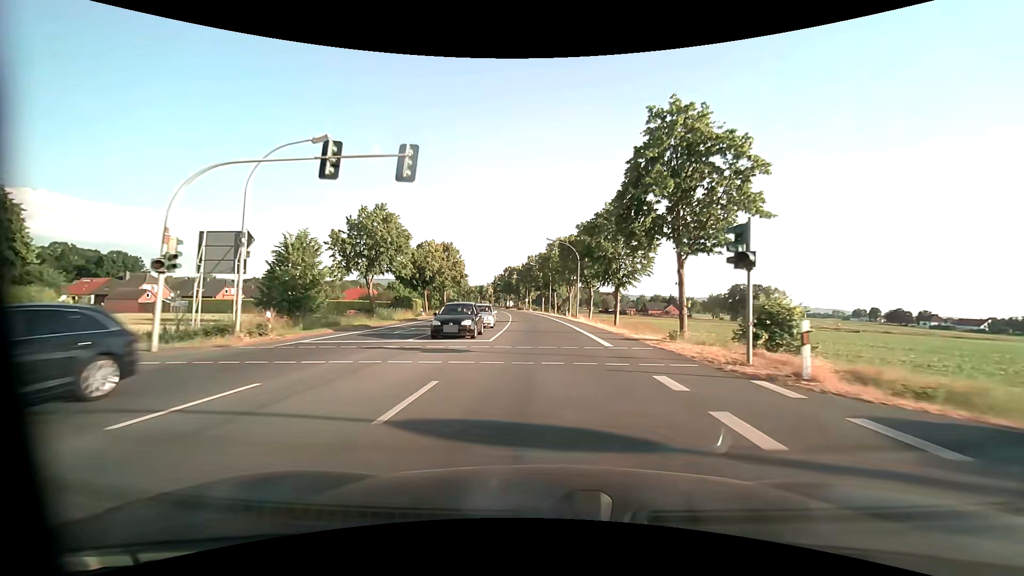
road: primary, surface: asphalt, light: Day
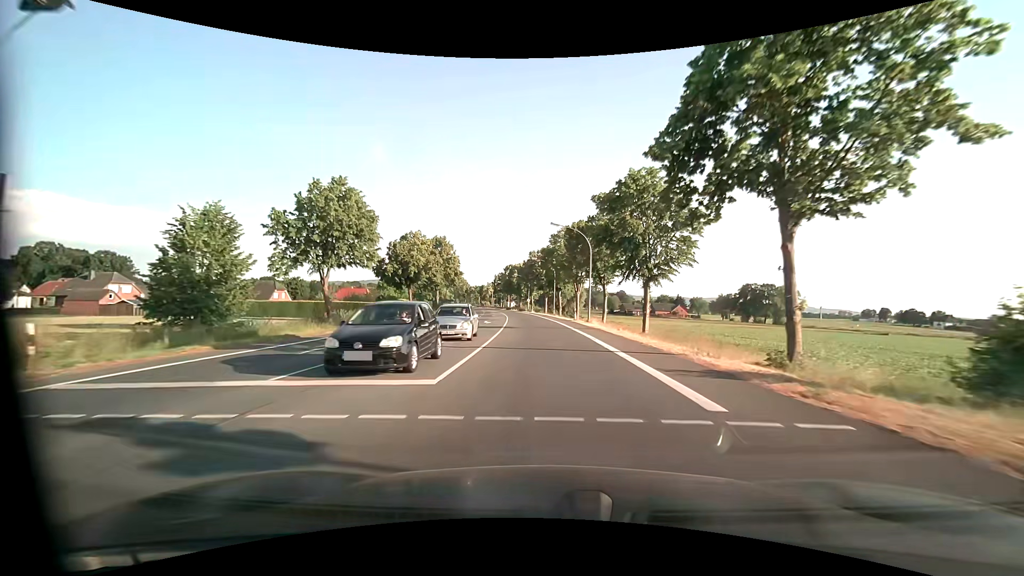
(0.0, +9.7) m; 0°
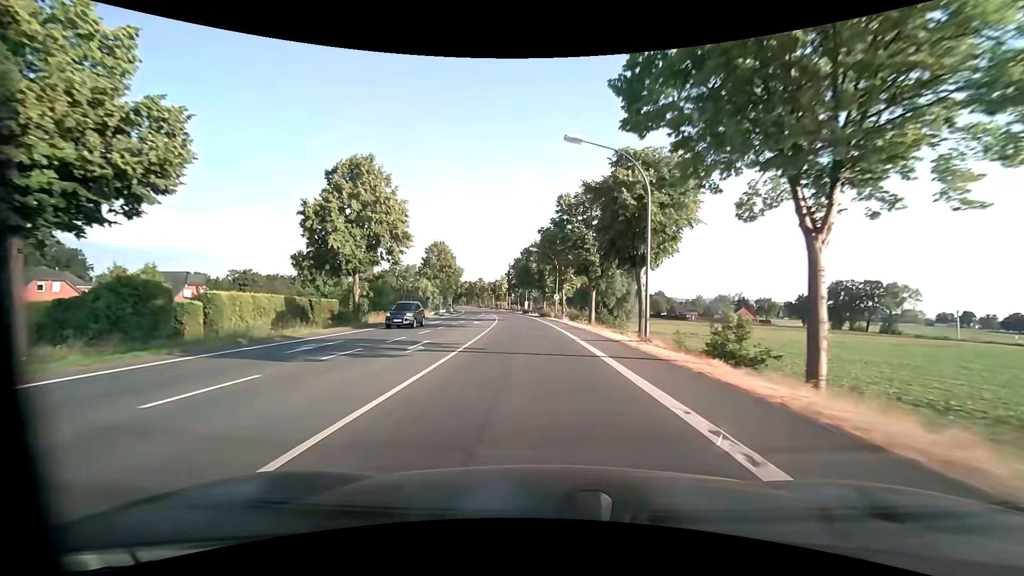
(-1.4, +49.8) m; -3°
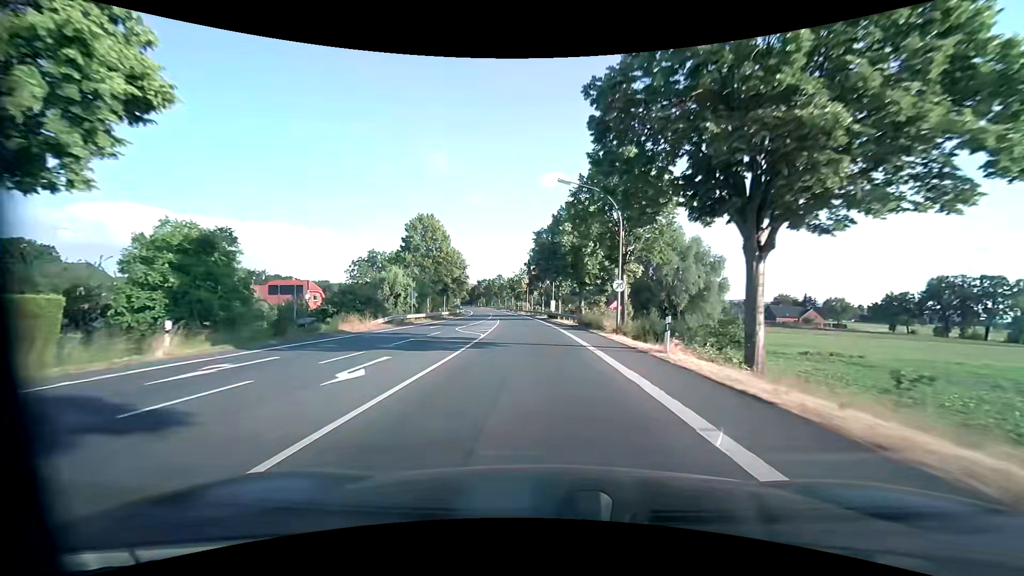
(-0.9, +31.4) m; -3°
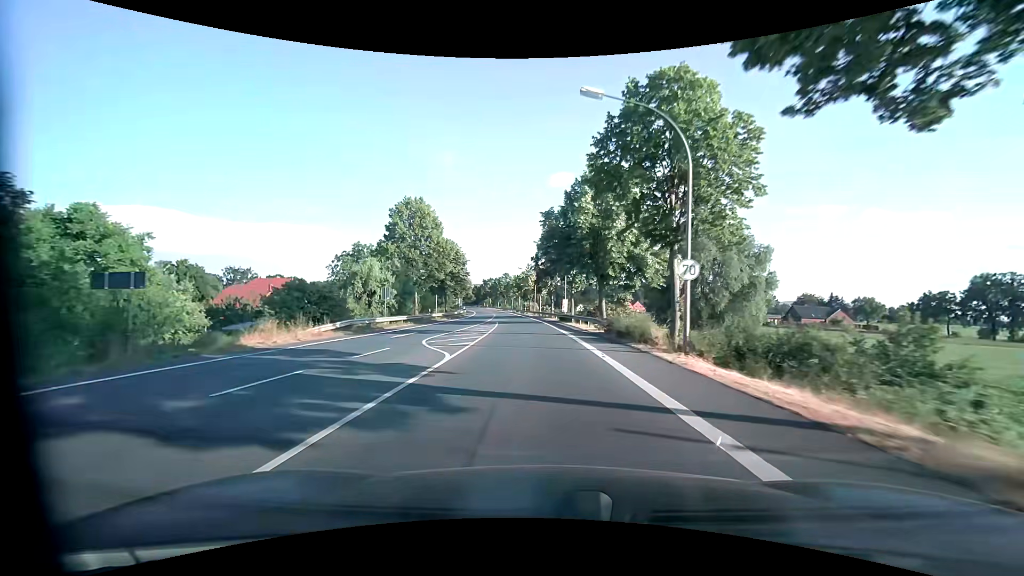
(-0.1, +10.8) m; -1°
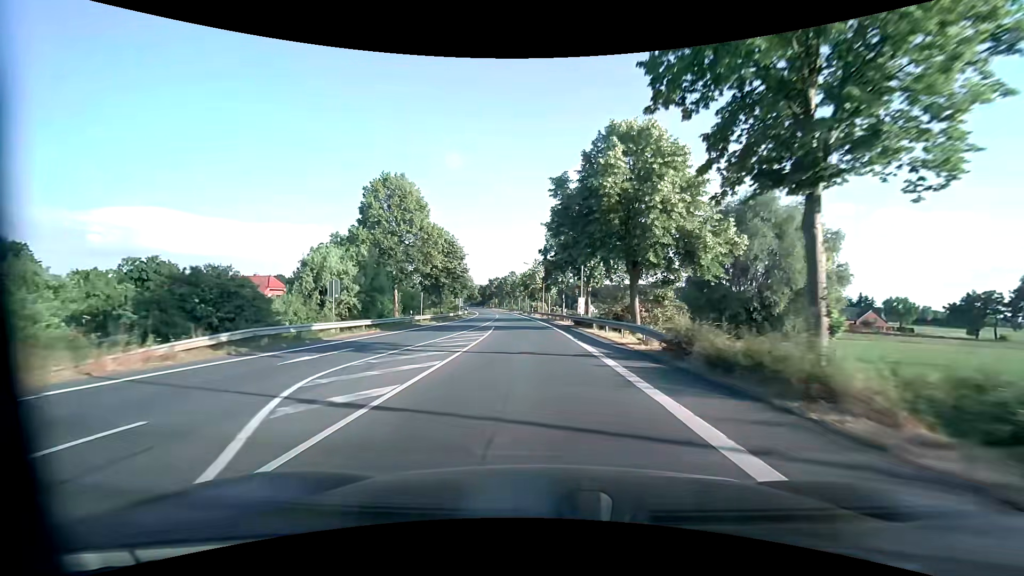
(-0.1, +10.9) m; -1°
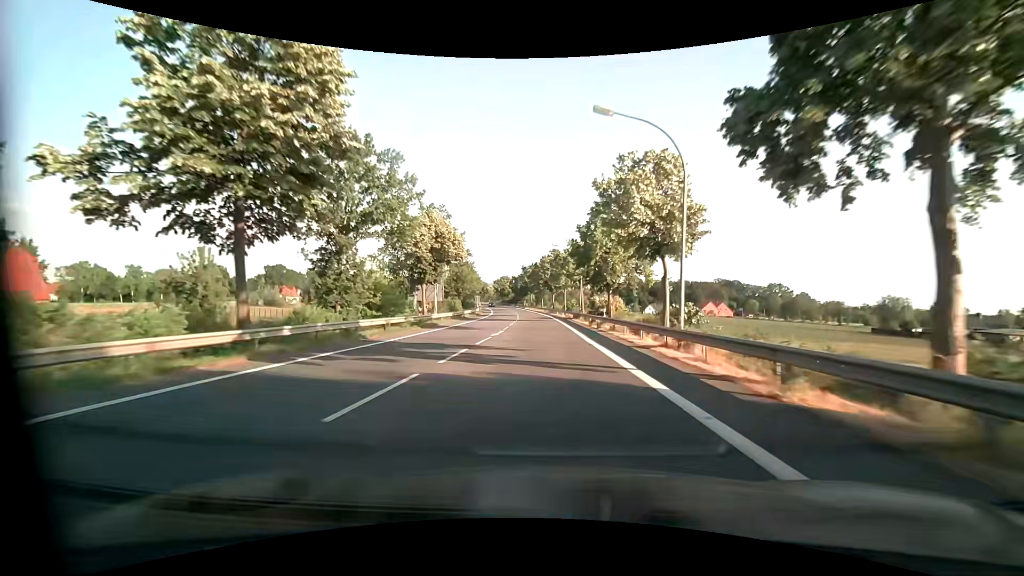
(-3.3, +57.3) m; -5°
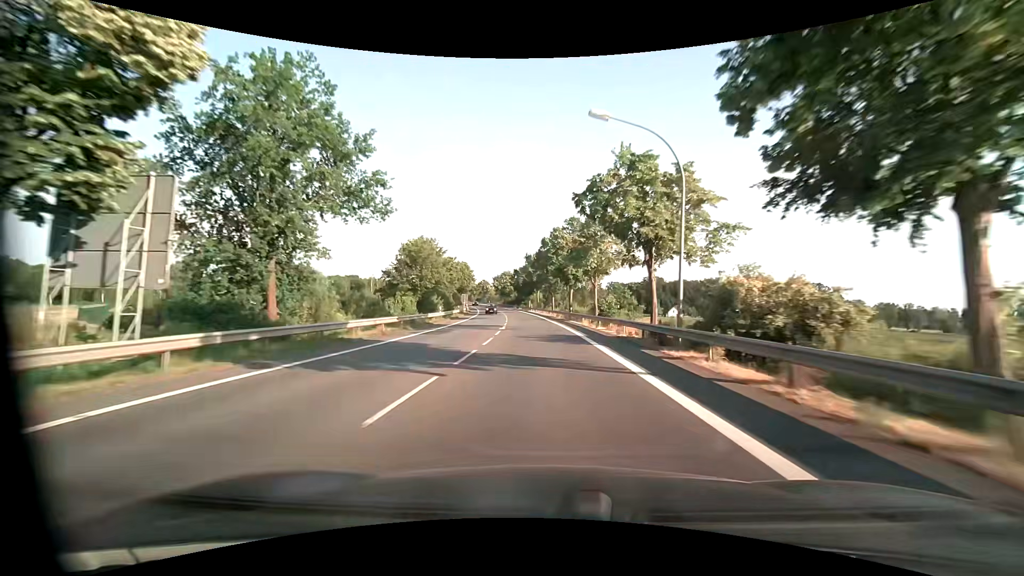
(-0.2, +36.4) m; -1°
(0, +10) (0, +20) (0, +30) (-1, +40) (-1, +50) (-2, +60) (-3, +70) (-4, +80) (-5, +90) (-6, +100) m
